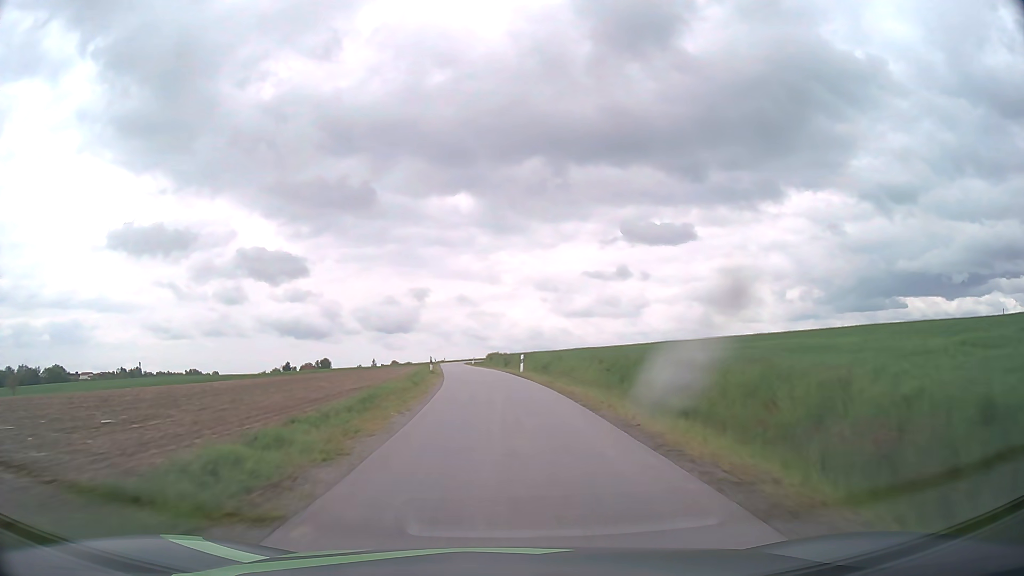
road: unclassified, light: Day
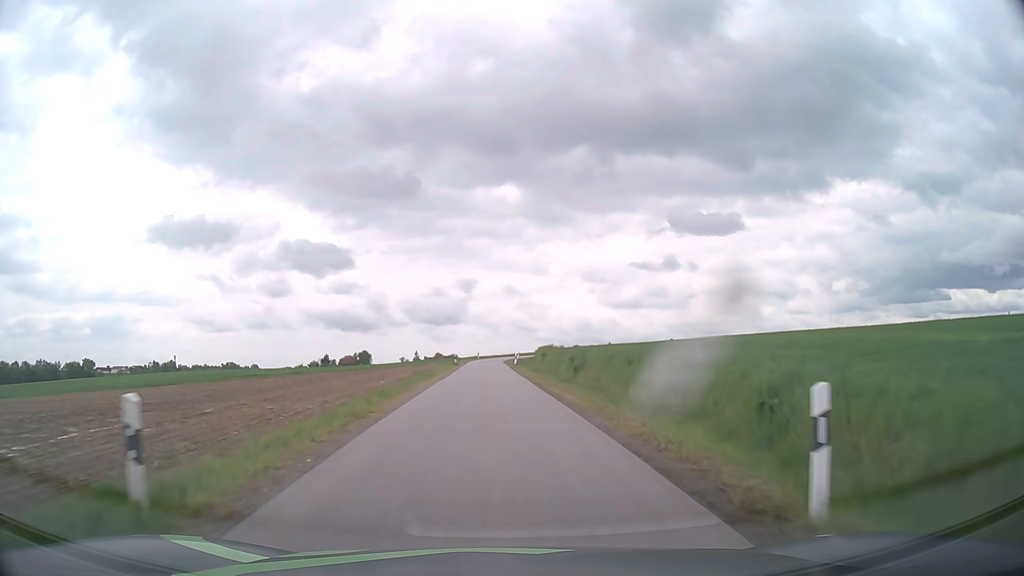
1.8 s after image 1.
(-1.1, +32.0) m; -4°
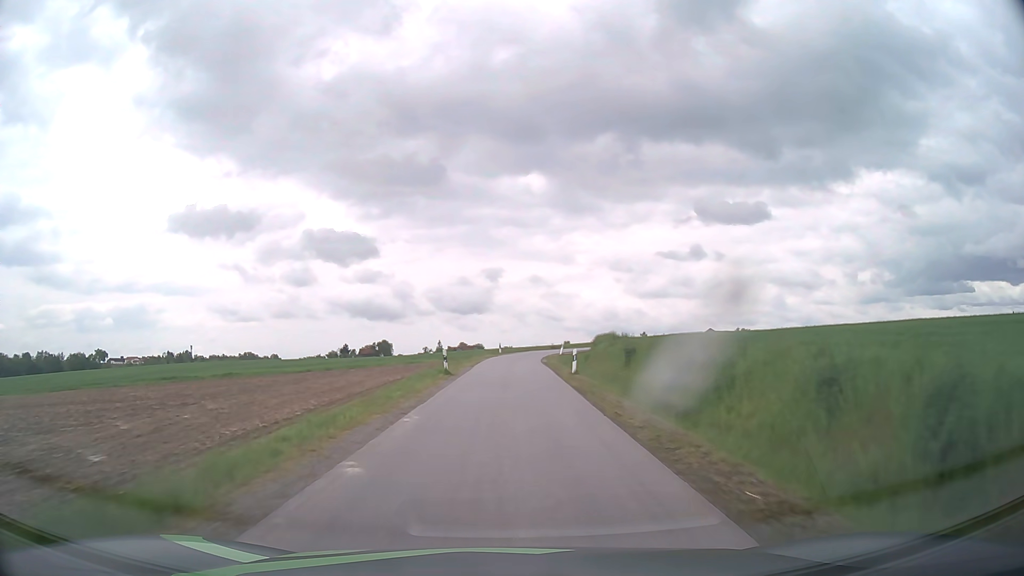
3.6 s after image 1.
(-0.8, +28.9) m; -2°
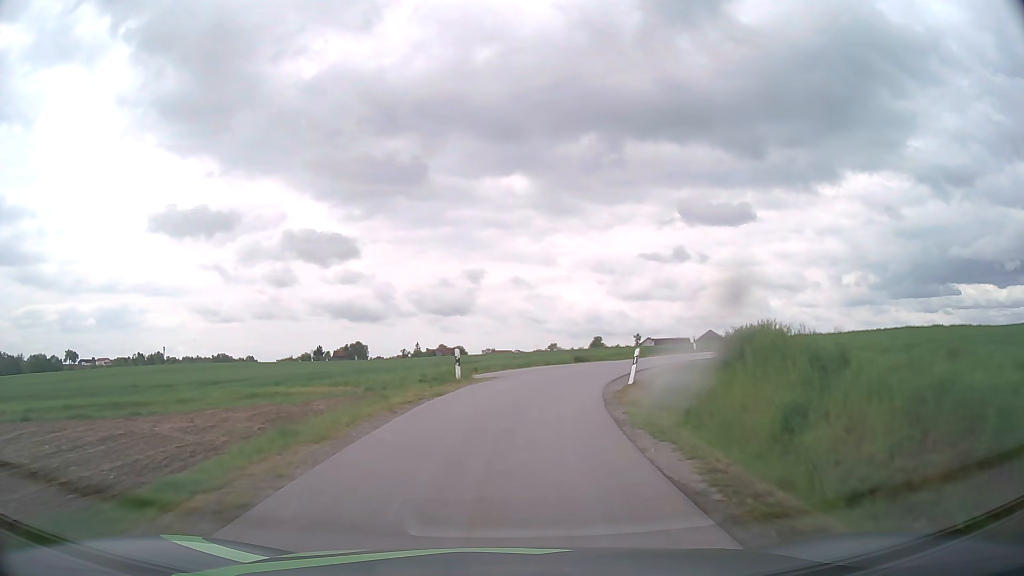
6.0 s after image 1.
(+0.3, +34.2) m; +1°
(0, +10) (+1, +20) (+5, +29) (+12, +37) (+20, +42) (+29, +47) (+38, +51) (+47, +56) (+56, +60) (+65, +64) m
